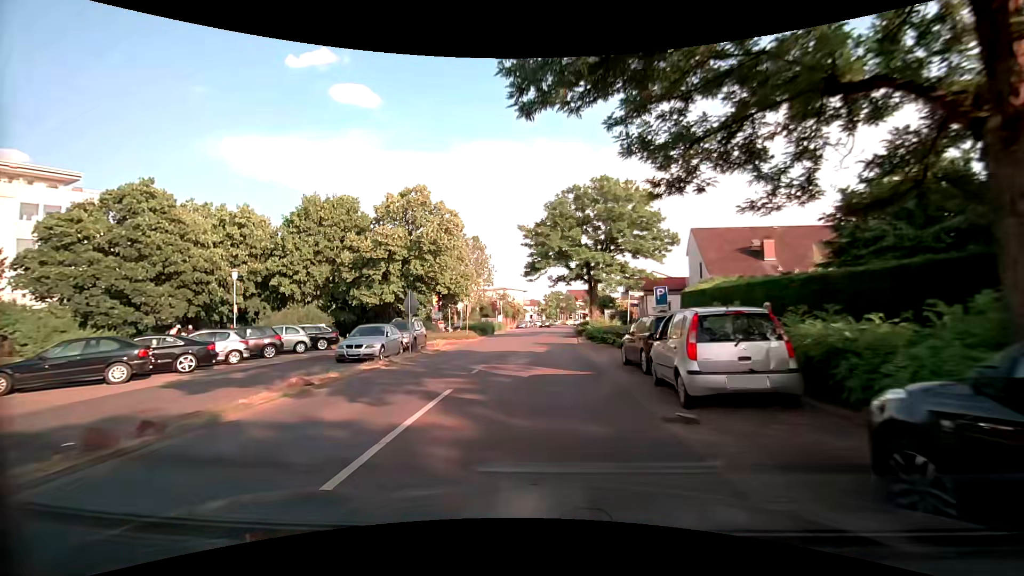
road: tertiary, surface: asphalt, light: Day
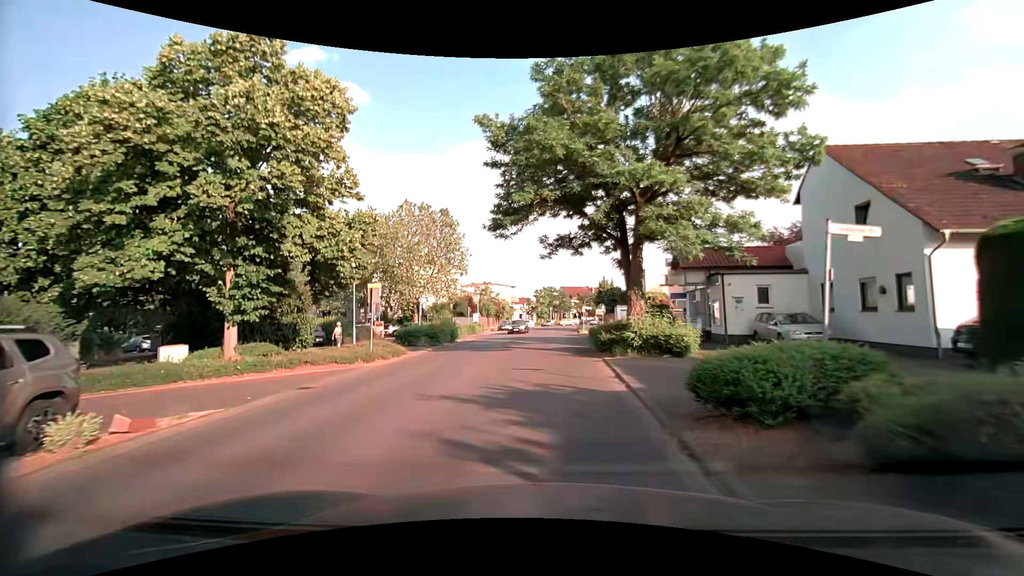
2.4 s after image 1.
(+0.1, +20.5) m; +1°
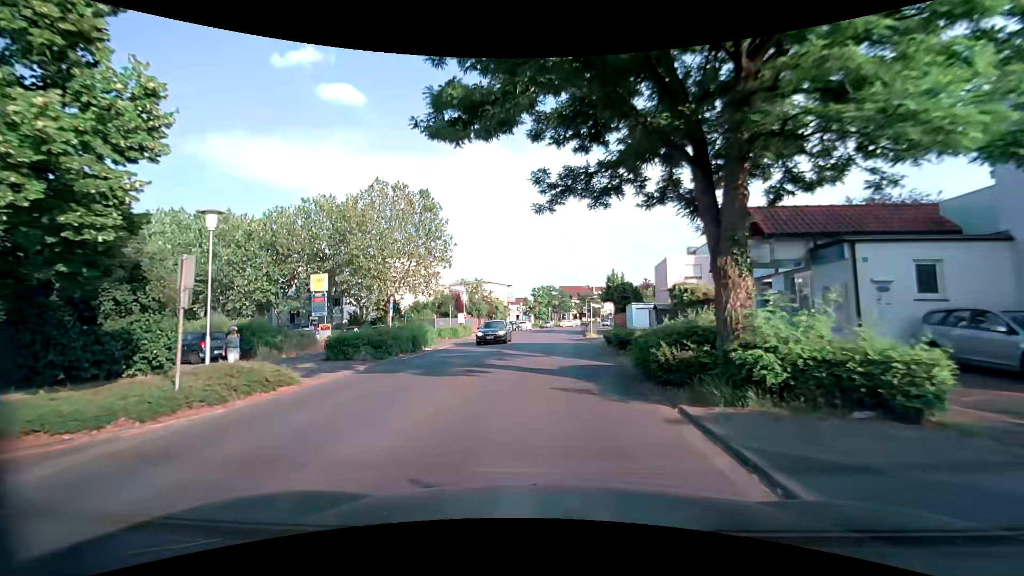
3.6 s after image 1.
(0.0, +10.0) m; -1°
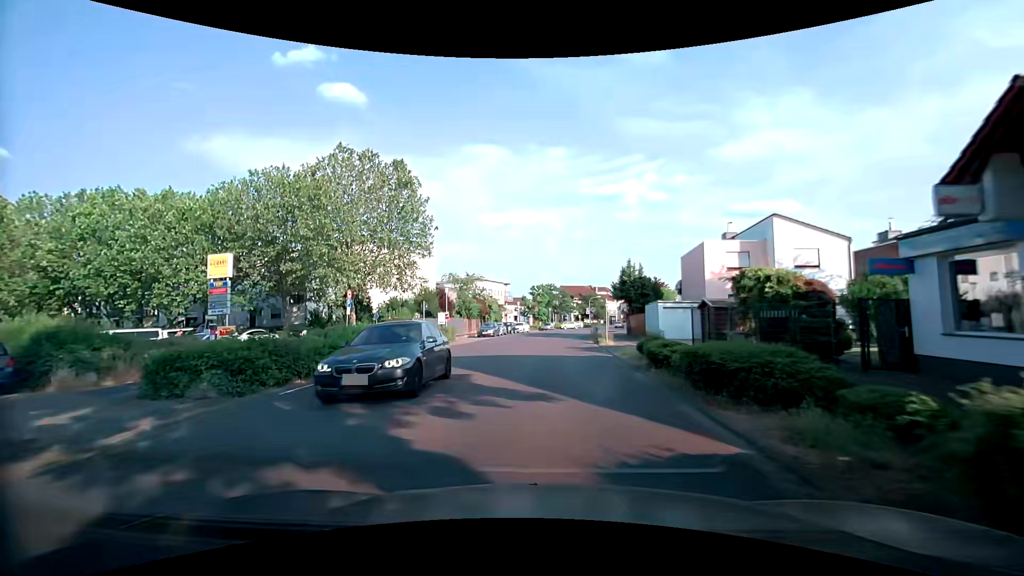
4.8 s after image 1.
(+0.1, +9.9) m; 0°
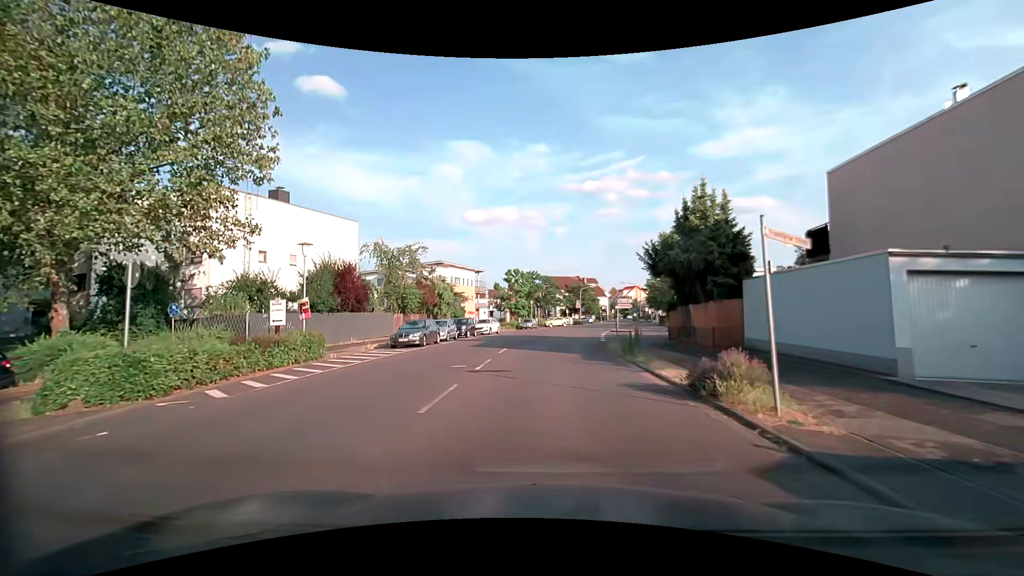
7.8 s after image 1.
(+0.5, +24.1) m; +2°
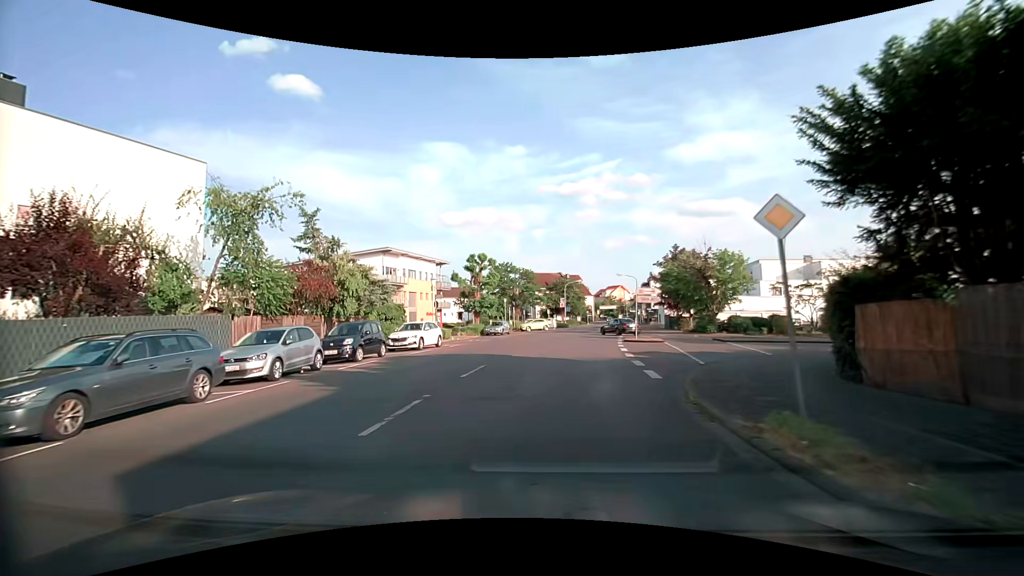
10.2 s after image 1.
(+0.3, +19.0) m; +2°
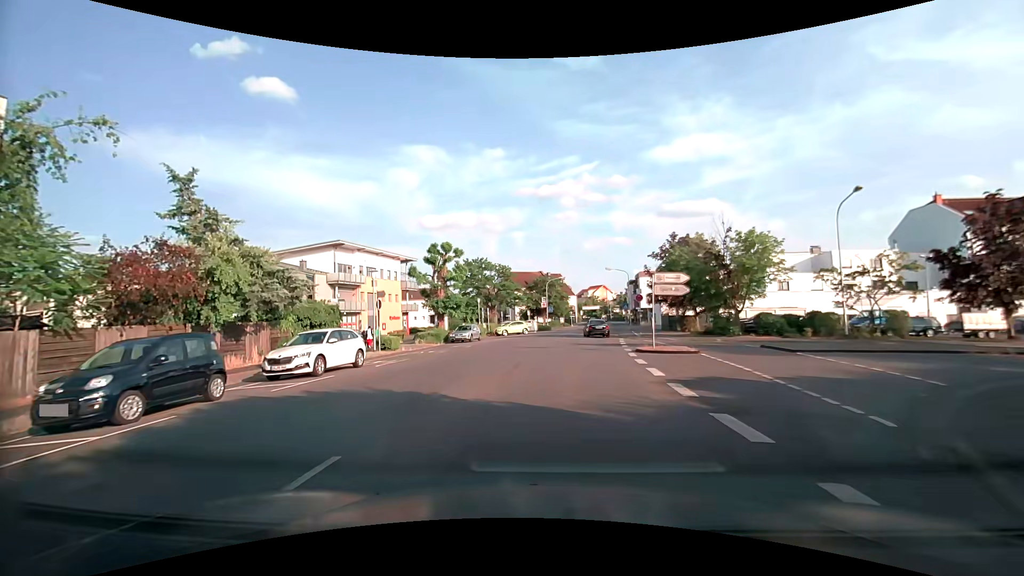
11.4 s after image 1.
(+0.2, +9.5) m; +2°
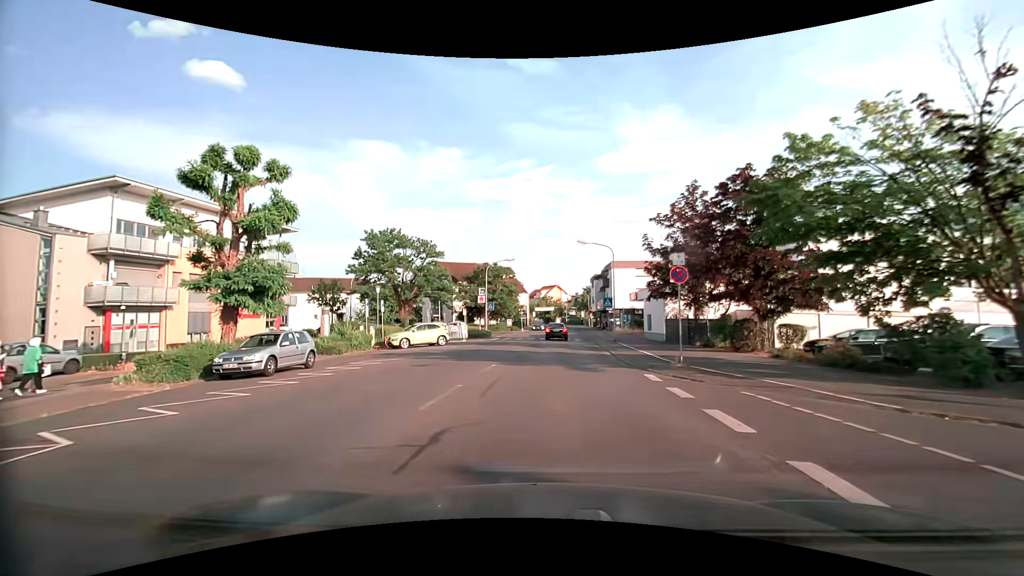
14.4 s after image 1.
(+1.4, +23.7) m; +6°
